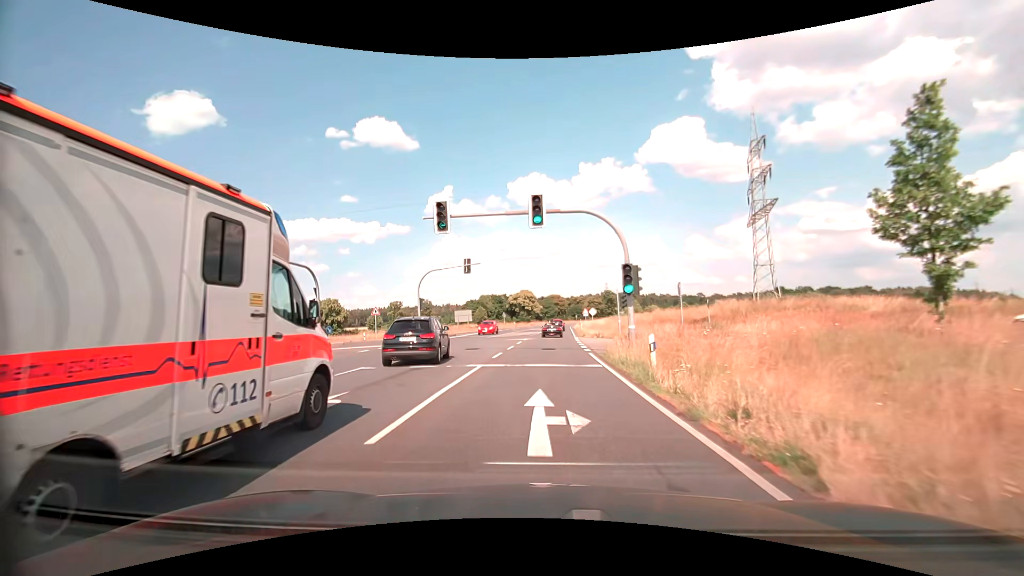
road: primary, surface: asphalt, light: Day
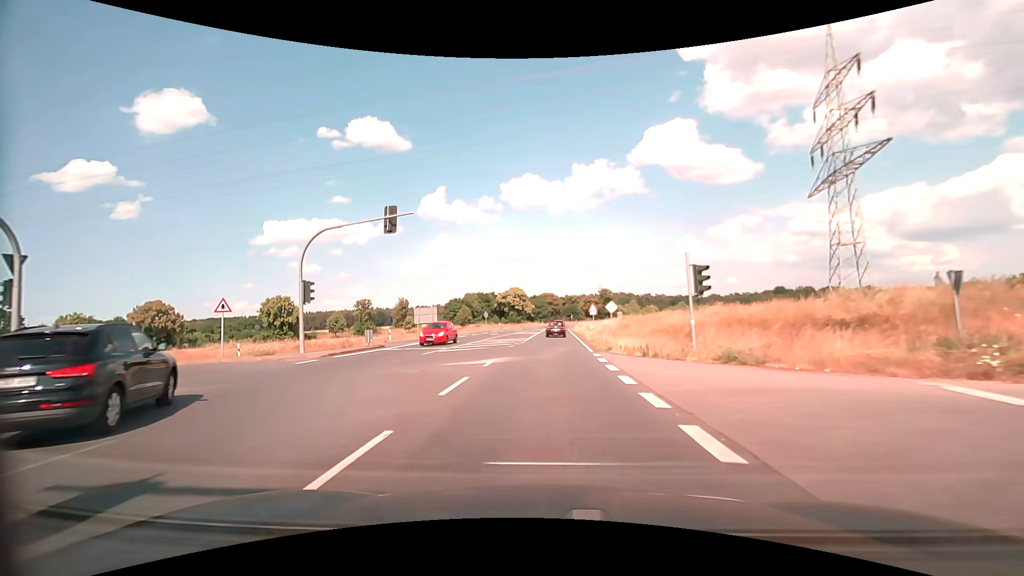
(+0.2, +21.3) m; +1°
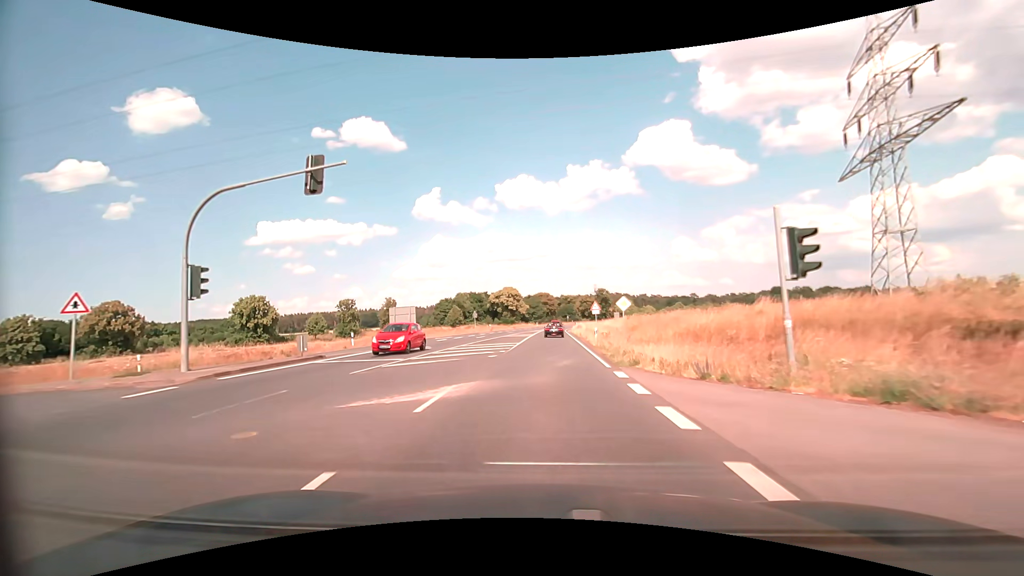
(+0.1, +7.7) m; +1°
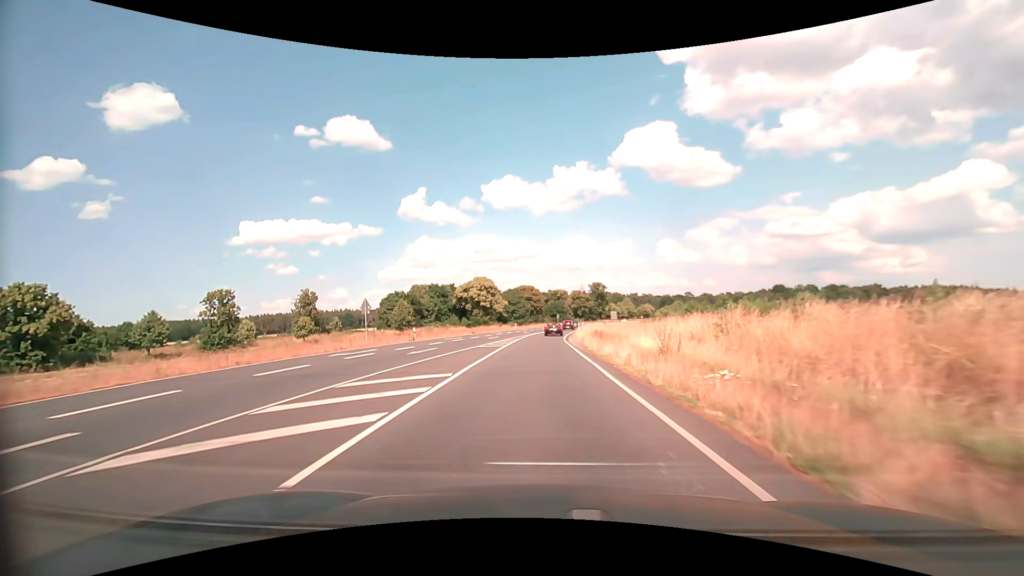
(+0.6, +43.0) m; +1°
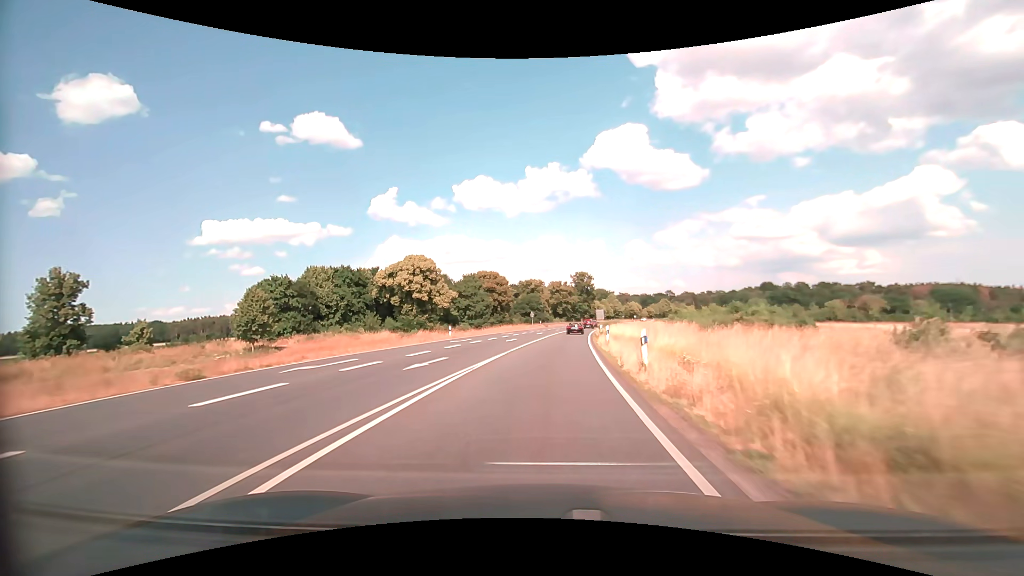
(+0.7, +47.1) m; +3°
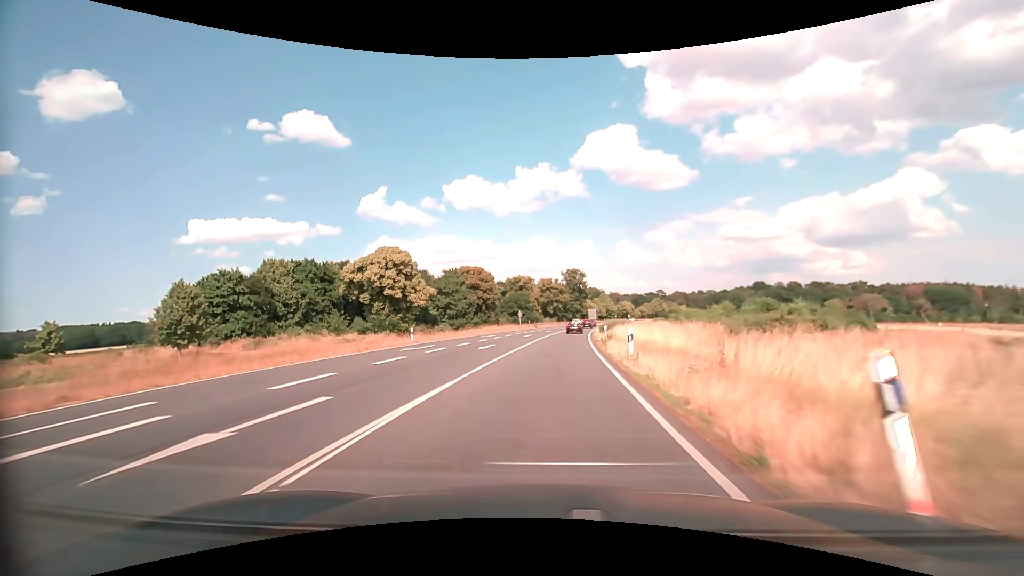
(+0.1, +9.9) m; +1°
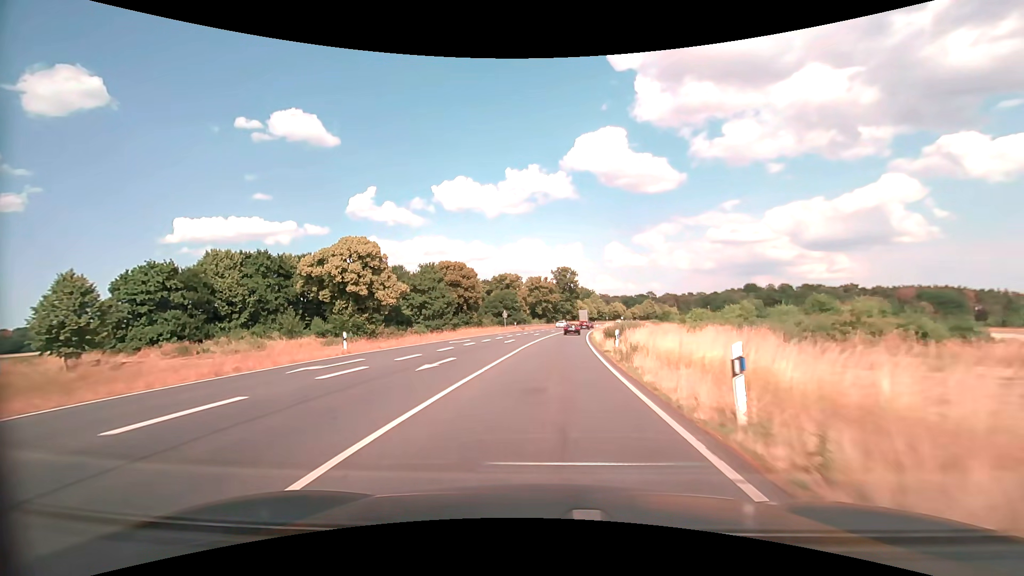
(+0.1, +10.1) m; +1°
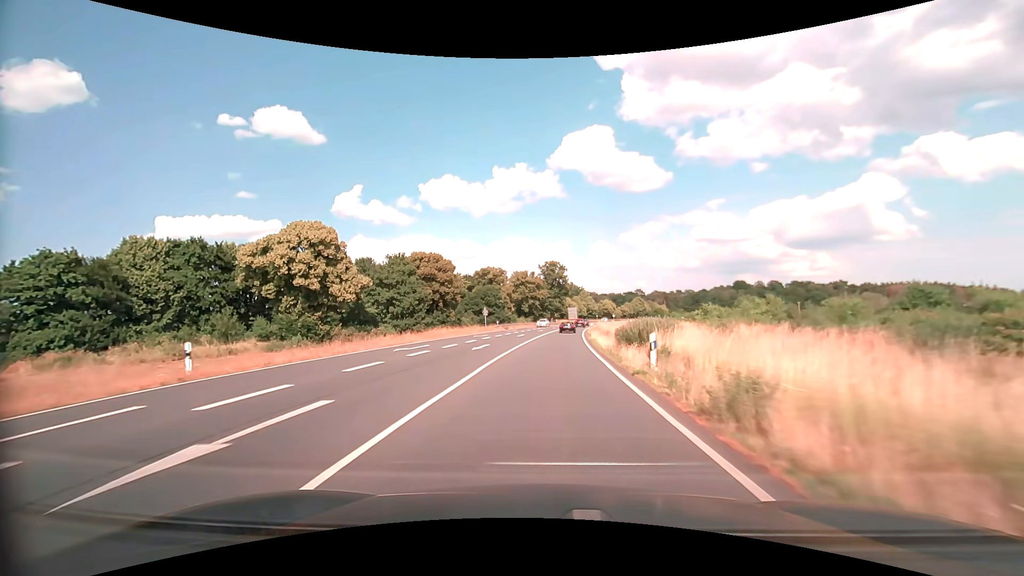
(+0.2, +10.3) m; +2°
